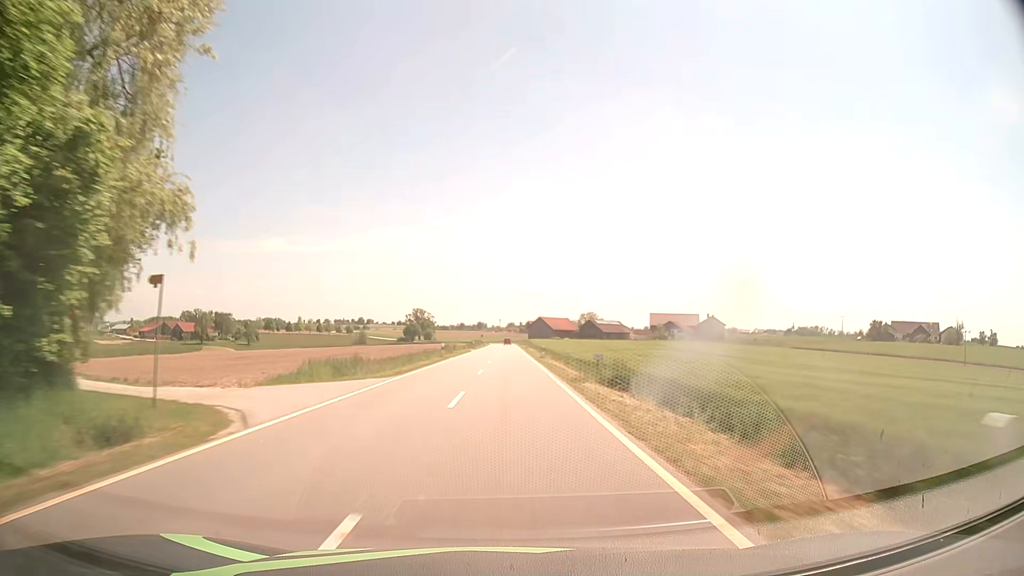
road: tertiary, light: Day
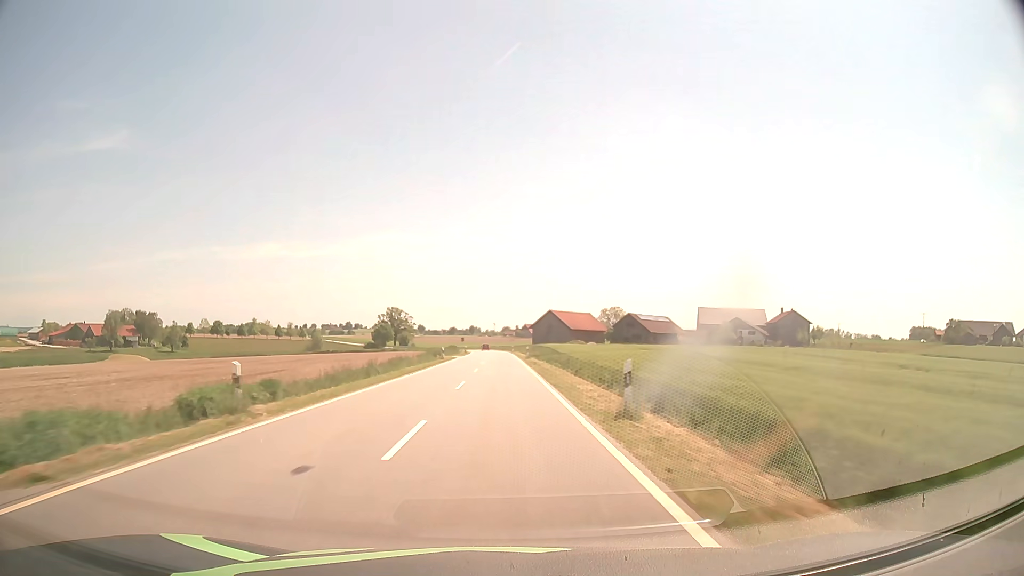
(+0.3, +78.7) m; 0°
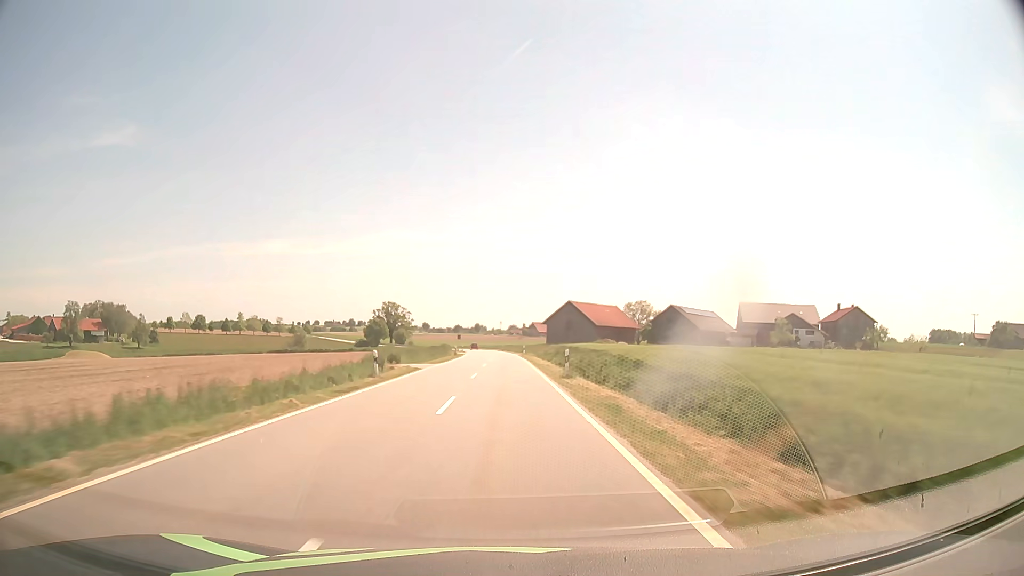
(-0.3, +31.5) m; -1°
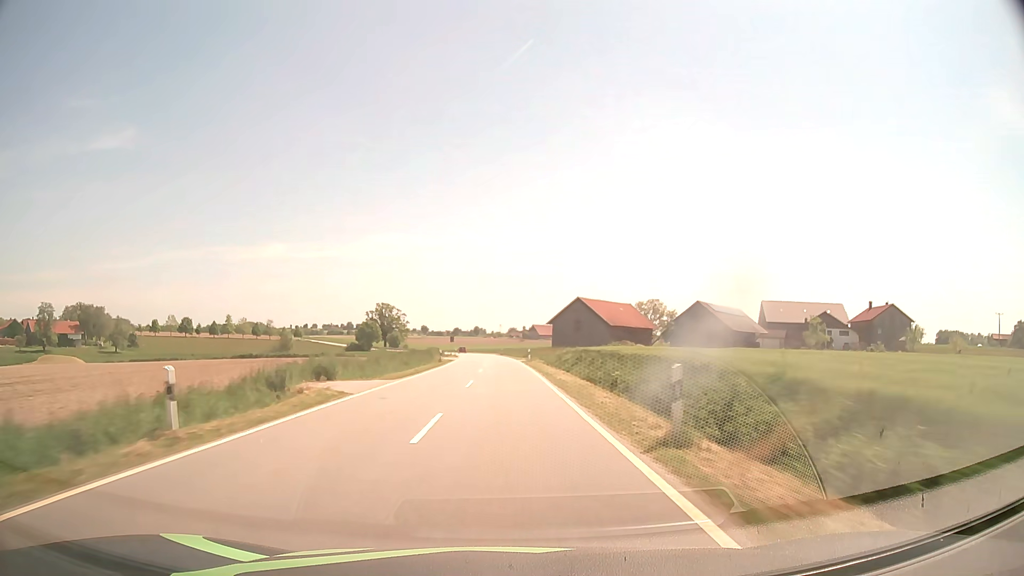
(0.0, +15.8) m; 0°
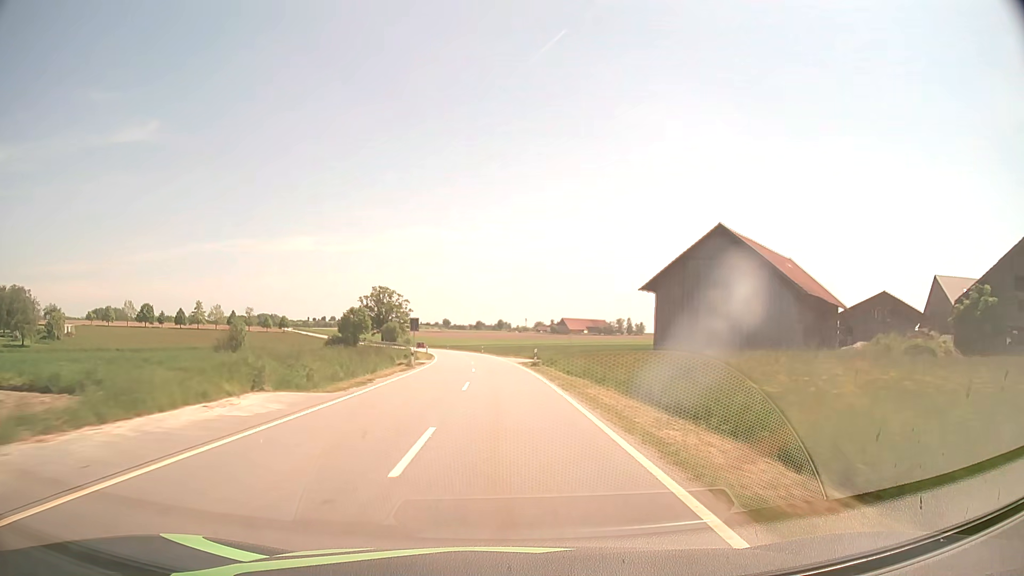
(-0.6, +63.2) m; -2°
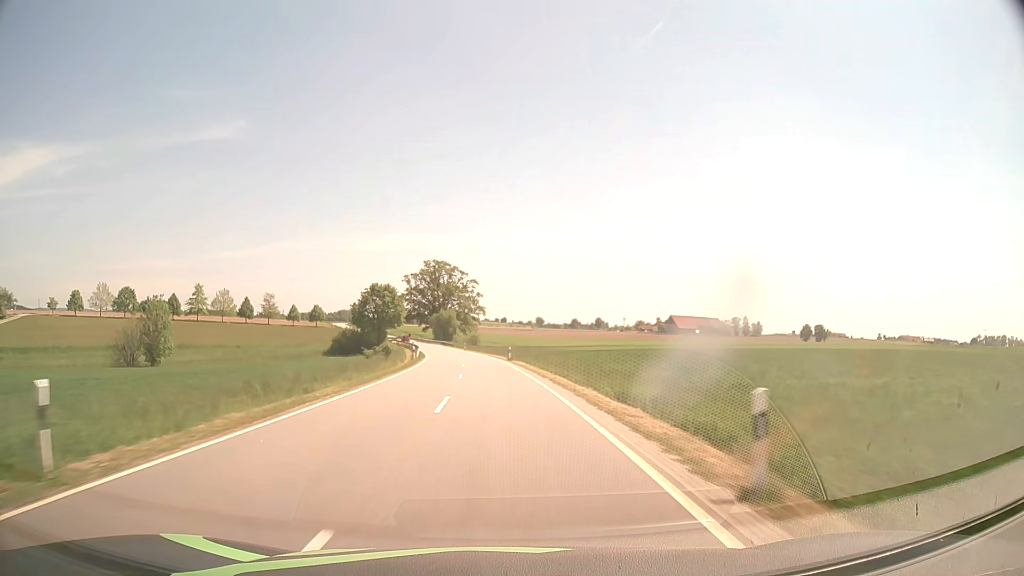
(-4.2, +79.0) m; -8°
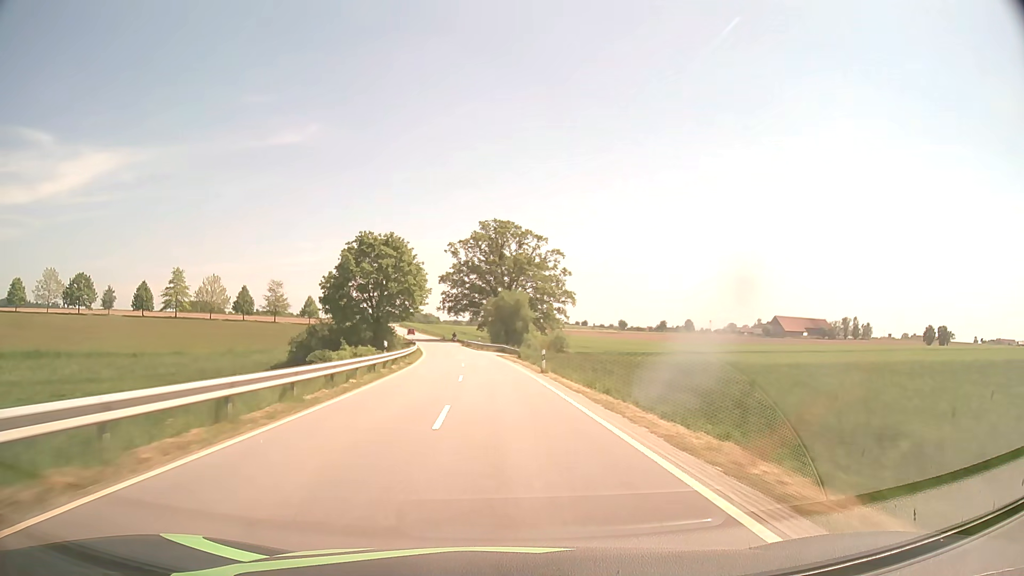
(-3.8, +63.3) m; -7°
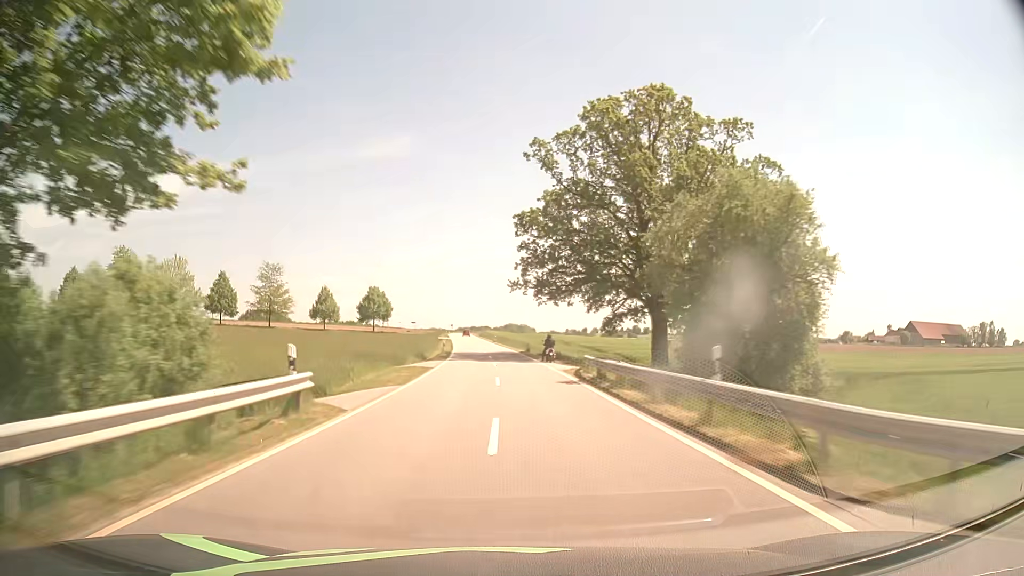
(-4.7, +63.1) m; -8°
(0, +10) (0, +20) (-1, +30) (-1, +40) (-2, +50) (-2, +60) (-3, +70) (-4, +80) (-4, +90) (-5, +100) m
